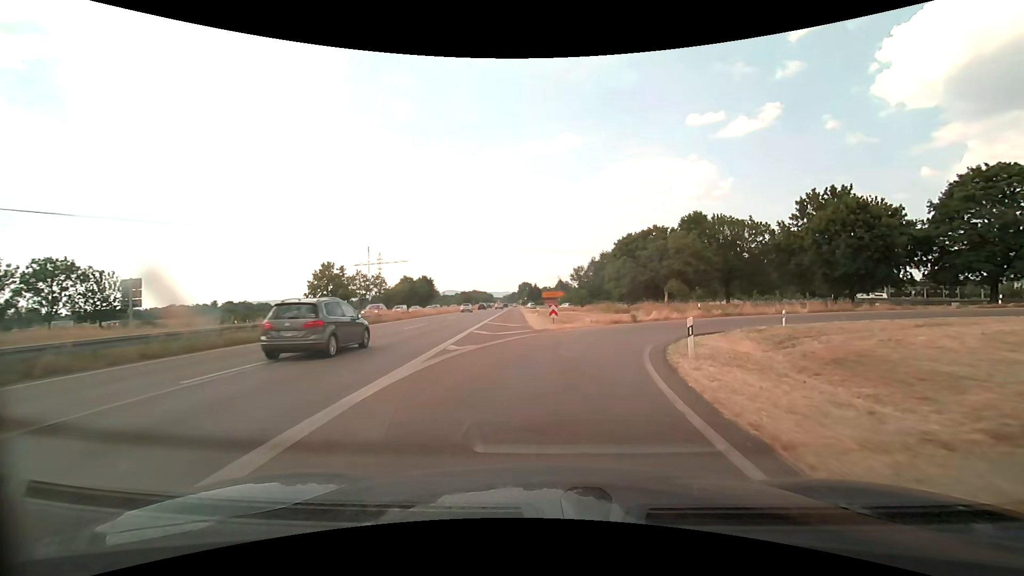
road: trunk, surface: asphalt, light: Day
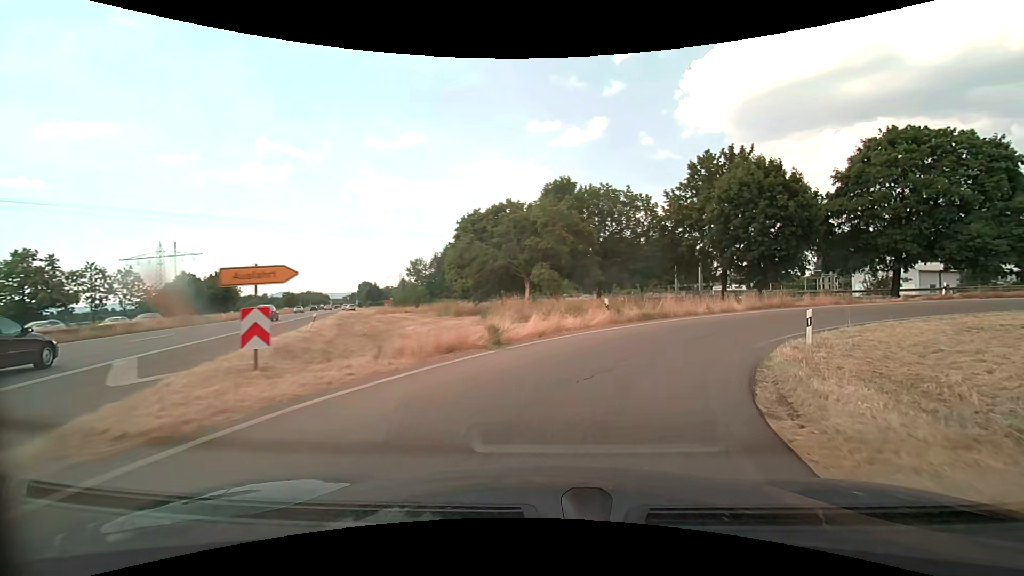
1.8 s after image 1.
(+2.3, +19.1) m; +17°
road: trunk_link
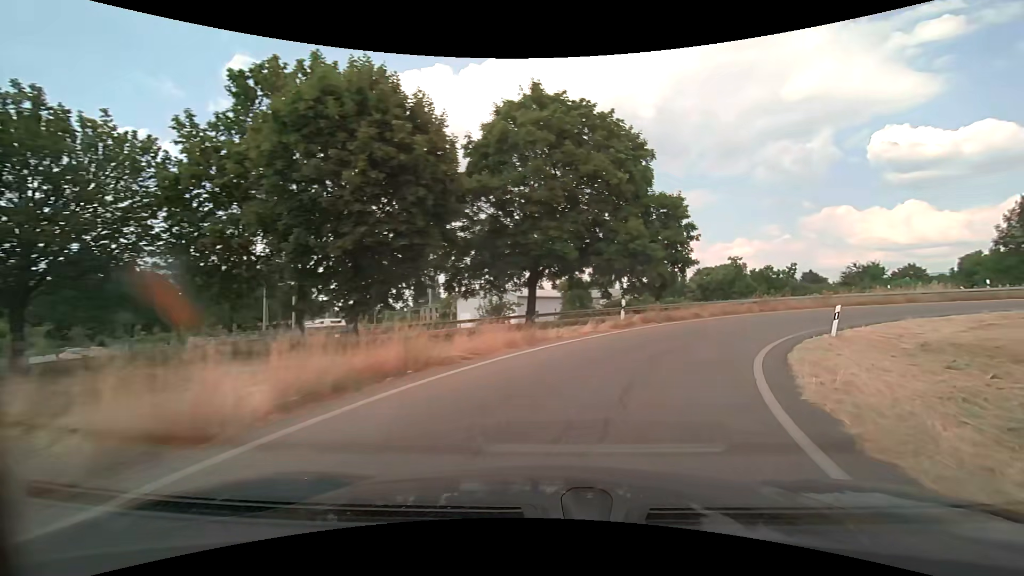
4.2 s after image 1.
(+7.9, +21.0) m; +43°
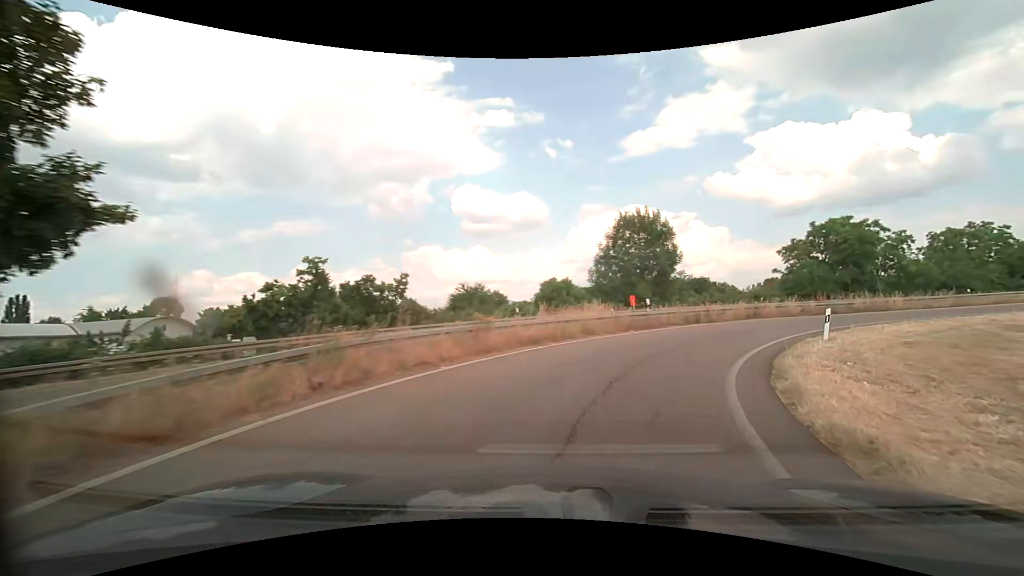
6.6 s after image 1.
(+8.2, +21.0) m; +42°
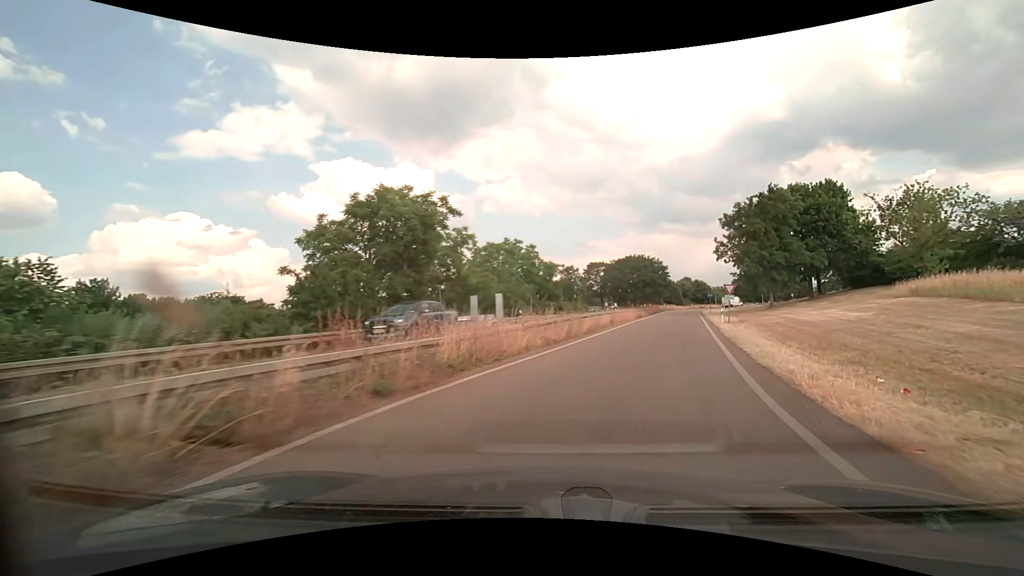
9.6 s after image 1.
(+13.2, +26.4) m; +48°
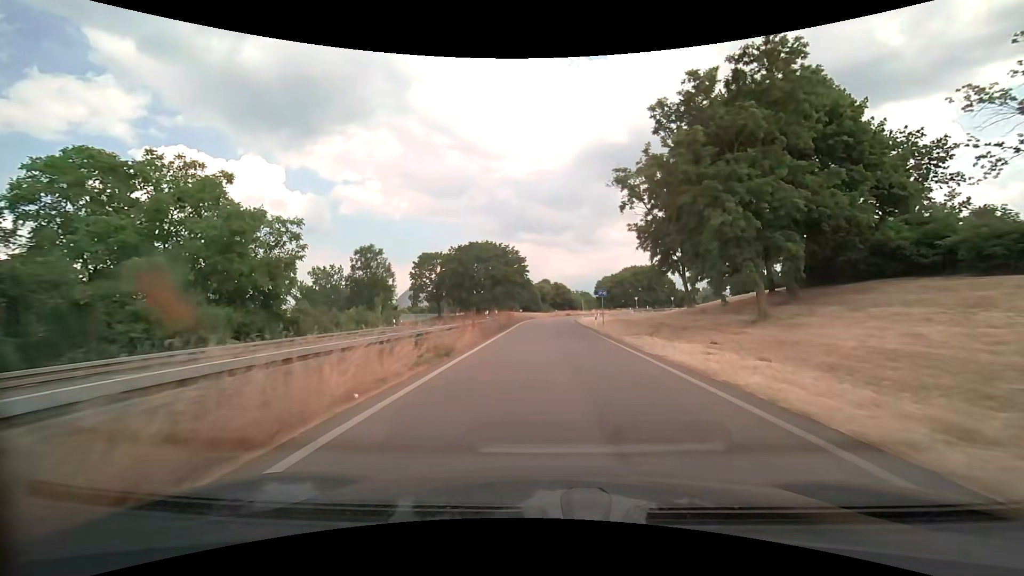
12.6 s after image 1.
(+7.7, +35.1) m; +16°
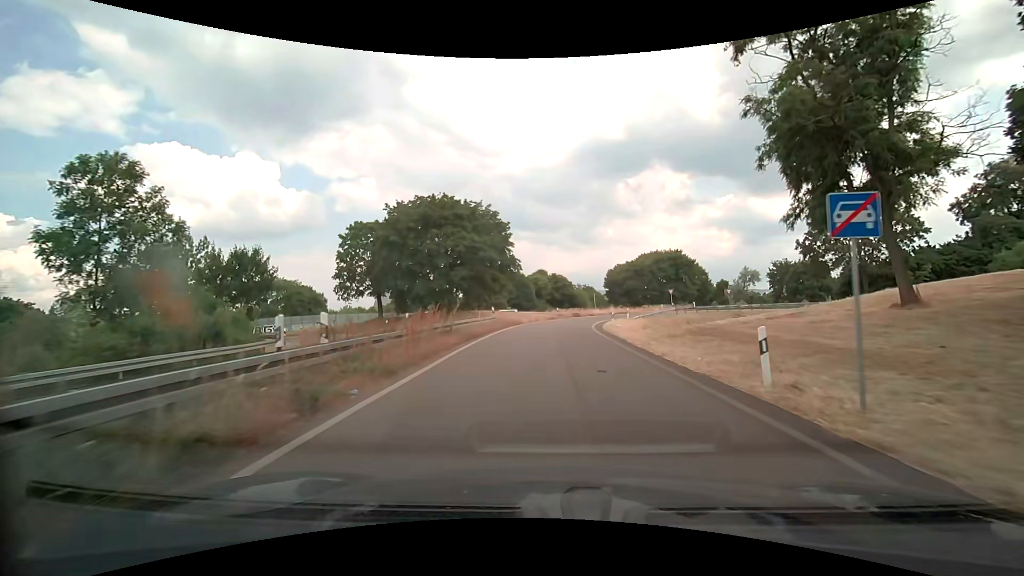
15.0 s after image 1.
(+0.2, +30.0) m; +1°
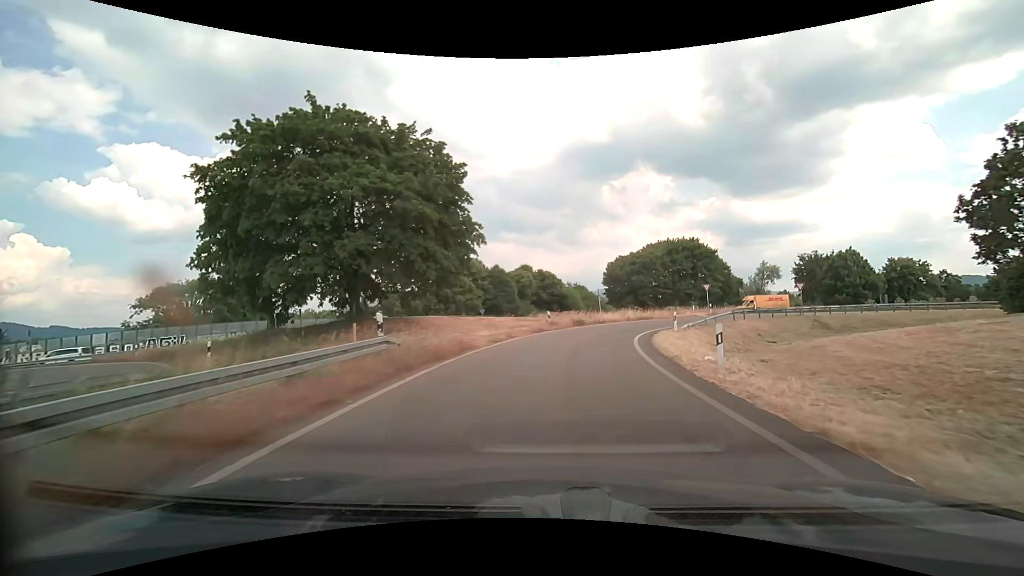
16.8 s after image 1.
(+0.1, +20.8) m; +2°
(0, +10) (+1, +20) (+4, +29) (+9, +38) (+16, +45) (+25, +50) (+34, +54) (+44, +56) (+53, +59) (+63, +61) m
